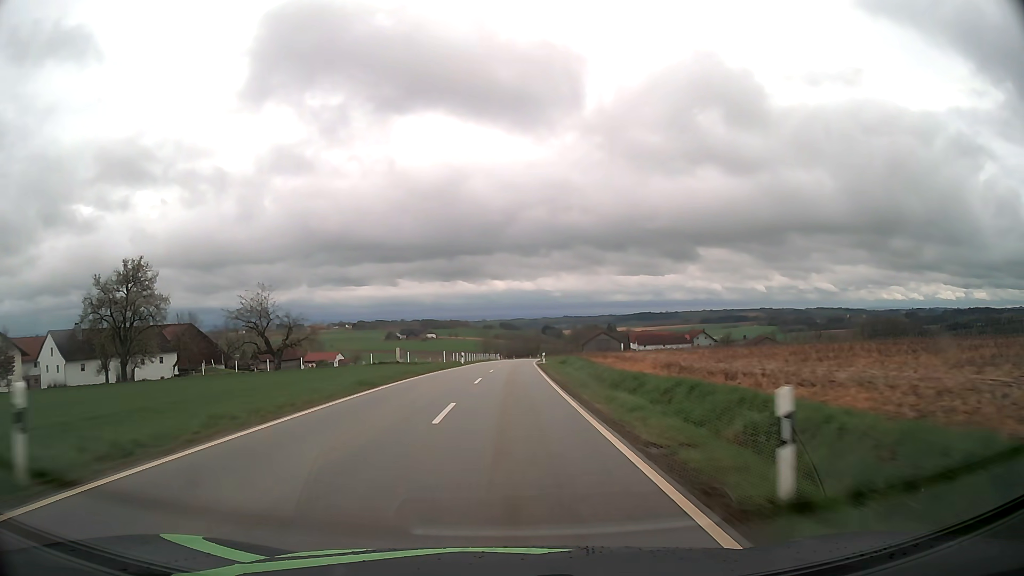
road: tertiary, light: Day
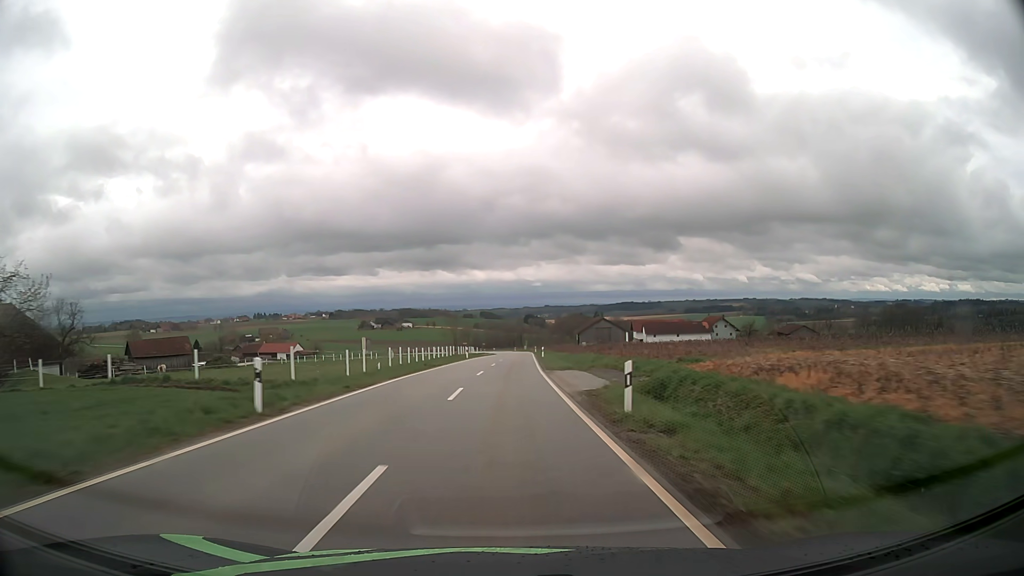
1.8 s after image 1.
(+0.7, +44.4) m; +2°
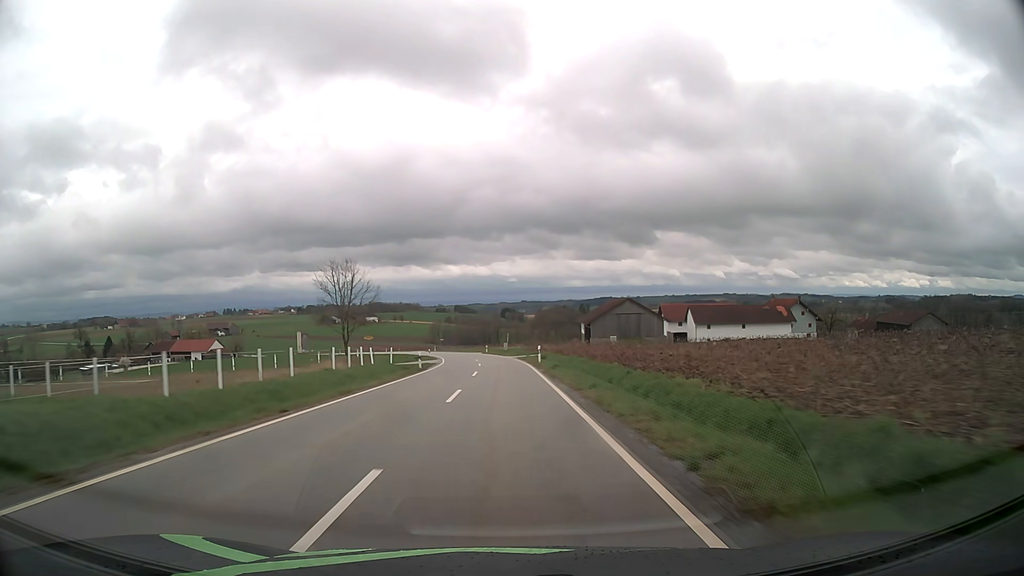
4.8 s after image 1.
(+1.7, +73.1) m; +2°
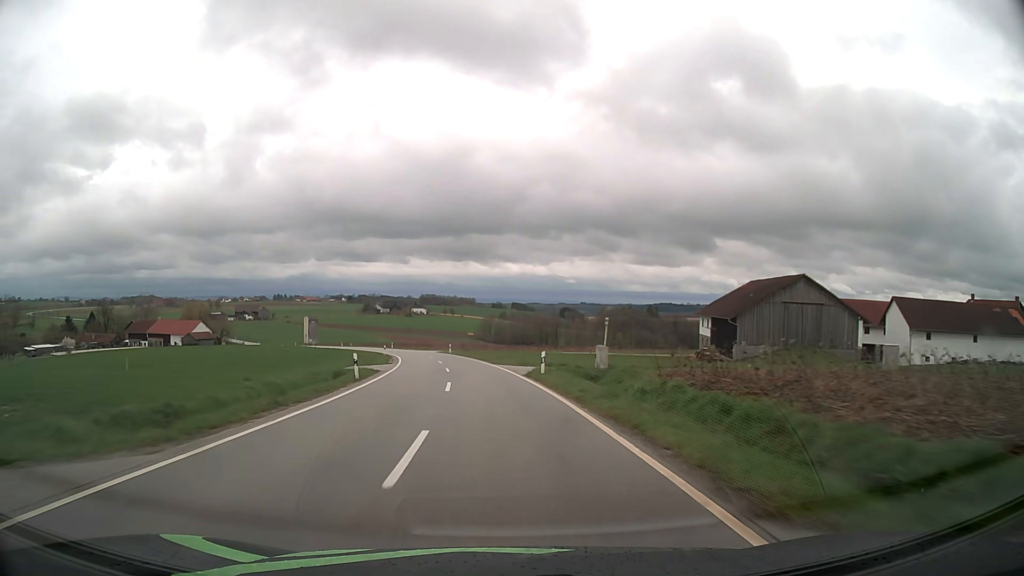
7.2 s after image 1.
(-1.5, +57.8) m; -5°
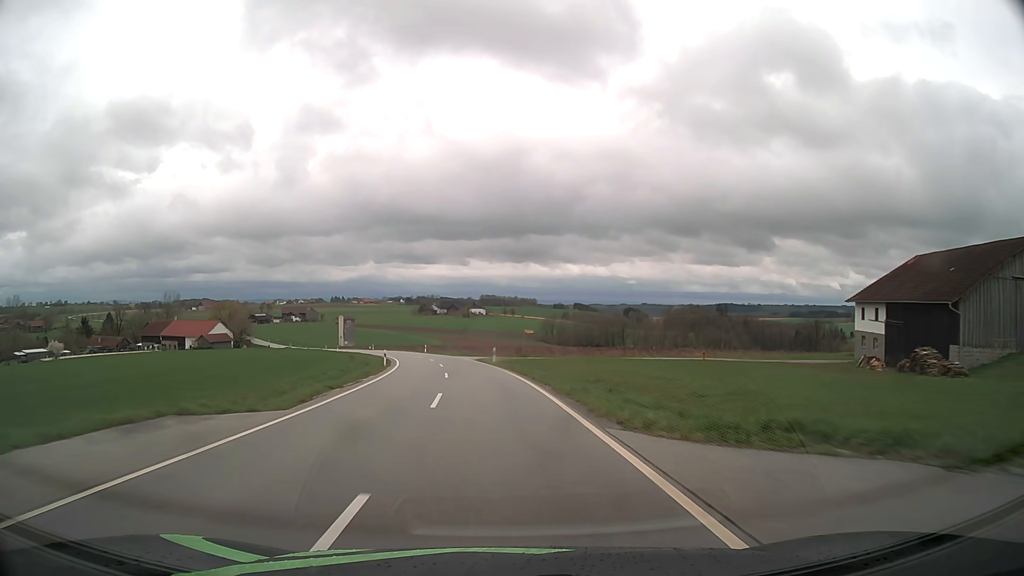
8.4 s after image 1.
(-1.2, +28.7) m; -5°
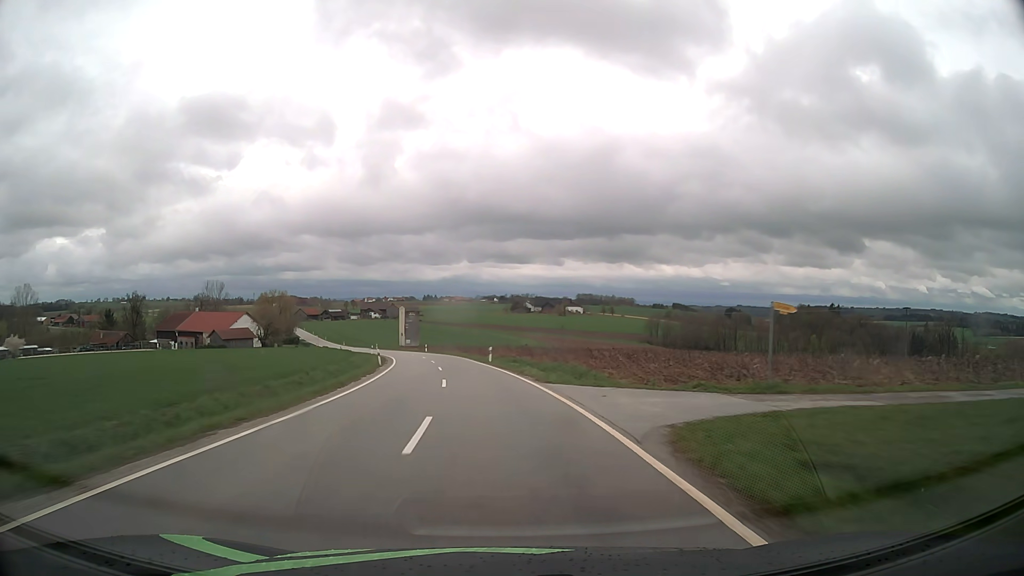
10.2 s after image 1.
(-3.1, +42.7) m; -8°
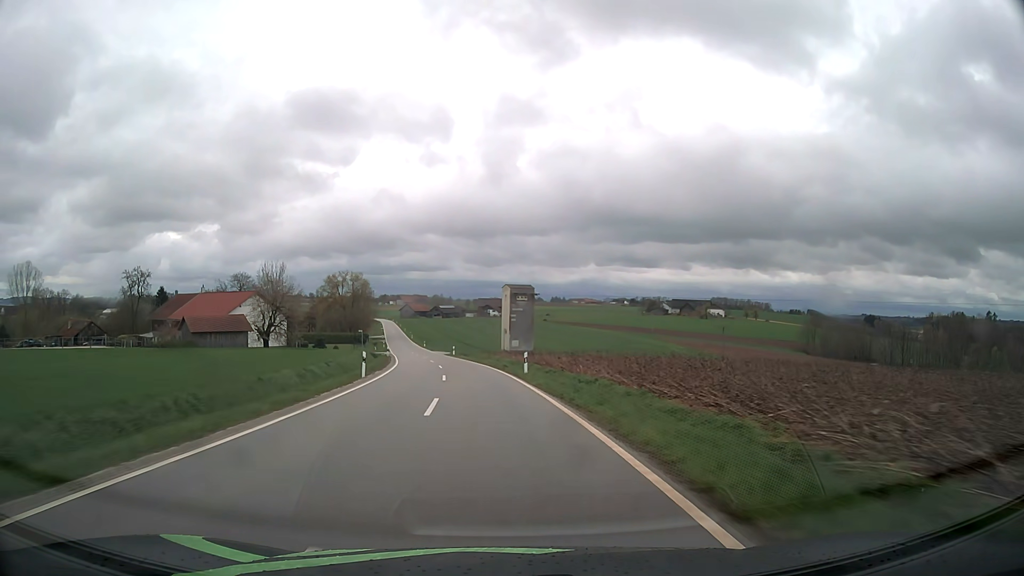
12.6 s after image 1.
(-5.3, +56.3) m; -11°
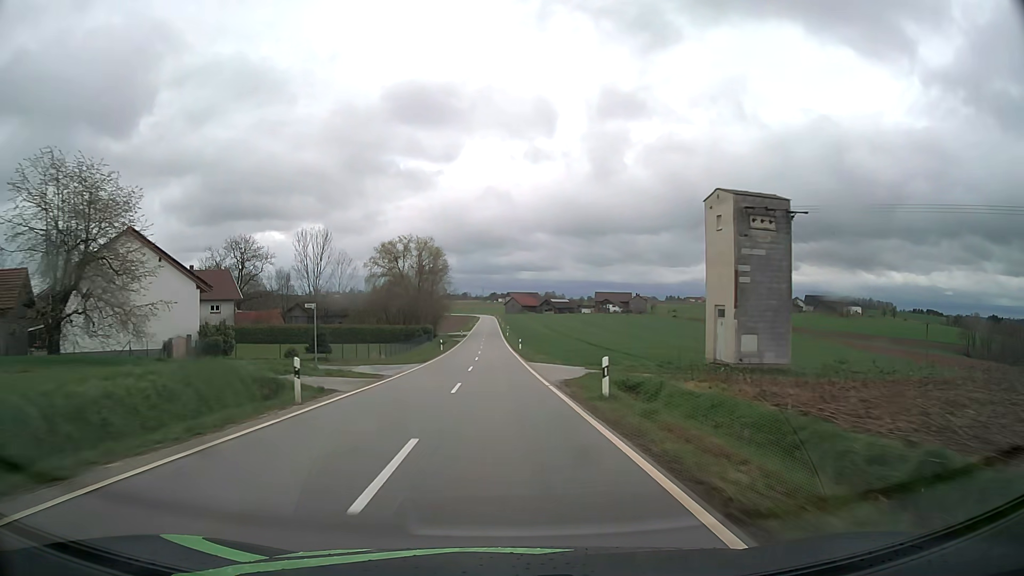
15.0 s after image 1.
(-5.2, +55.9) m; -10°
(0, +10) (0, +20) (0, +30) (-1, +40) (-1, +50) (-1, +60) (-2, +70) (-2, +80) (-2, +90) (-2, +100) m
